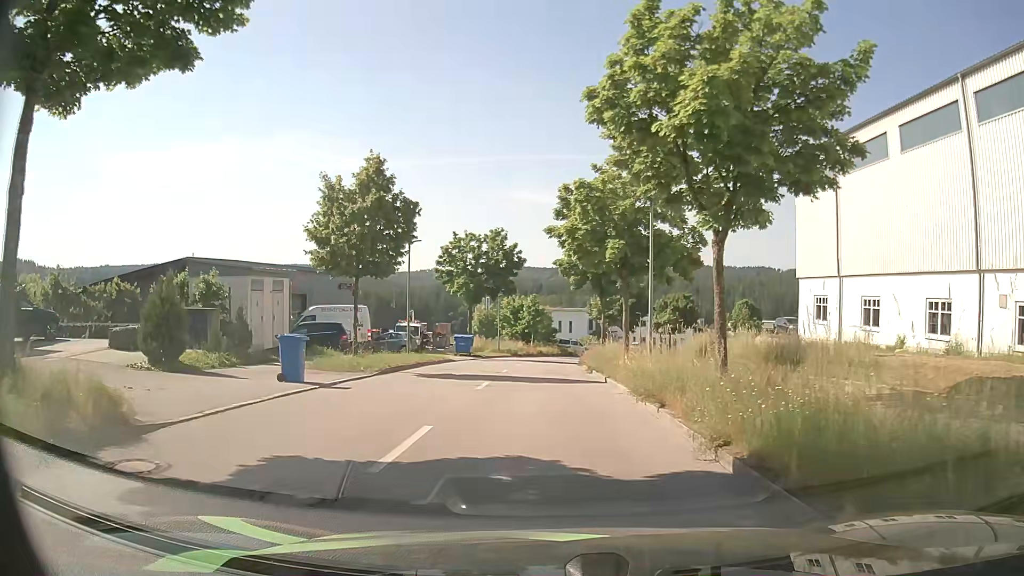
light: Day
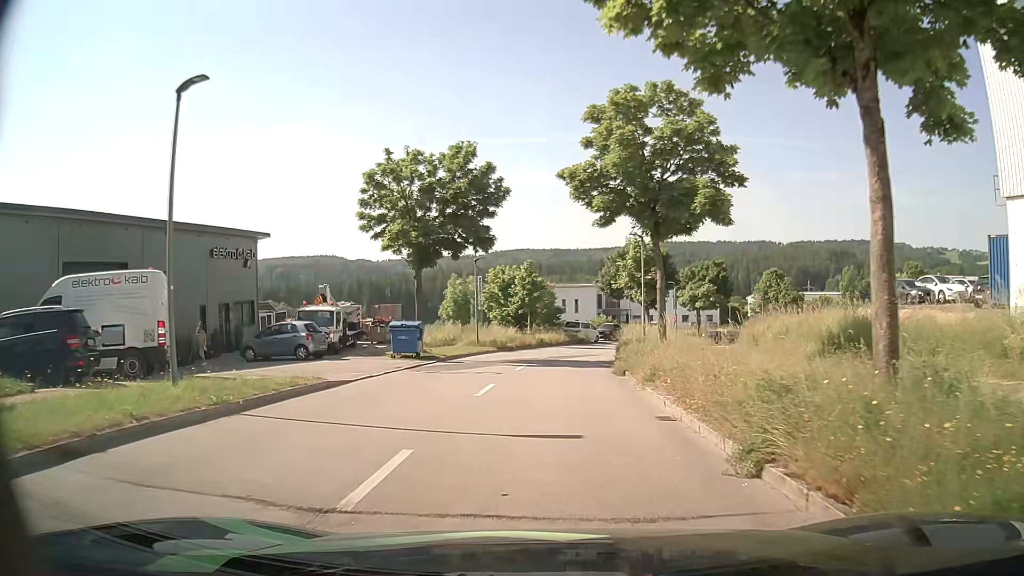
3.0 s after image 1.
(-0.1, +20.1) m; 0°
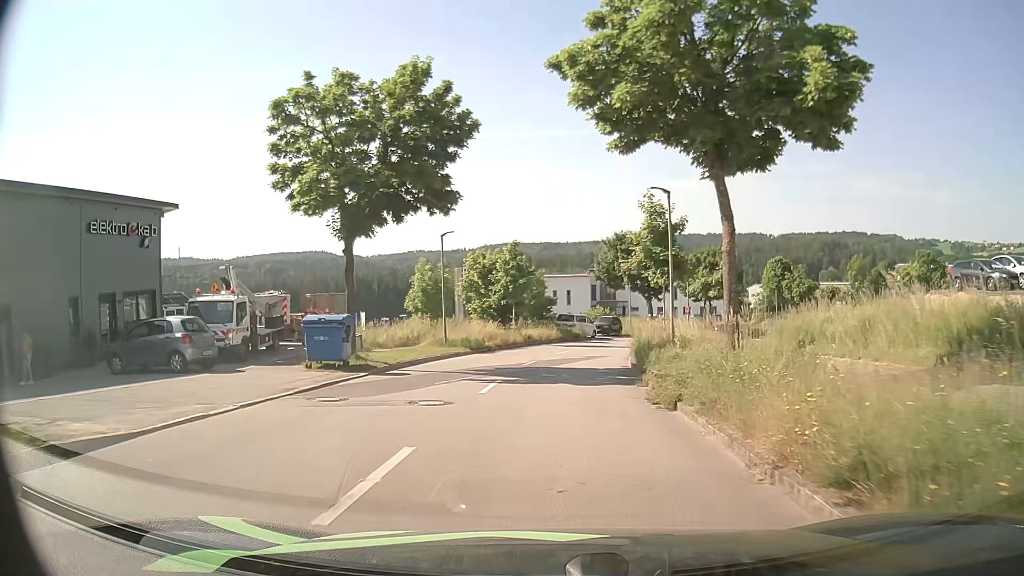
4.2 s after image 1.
(0.0, +8.9) m; +2°
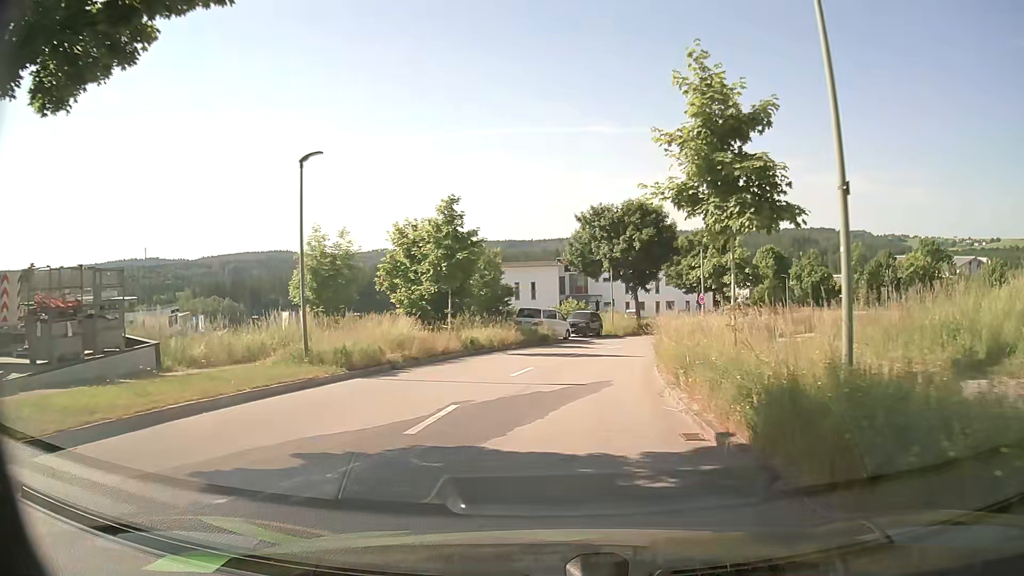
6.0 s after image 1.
(0.0, +14.3) m; +1°
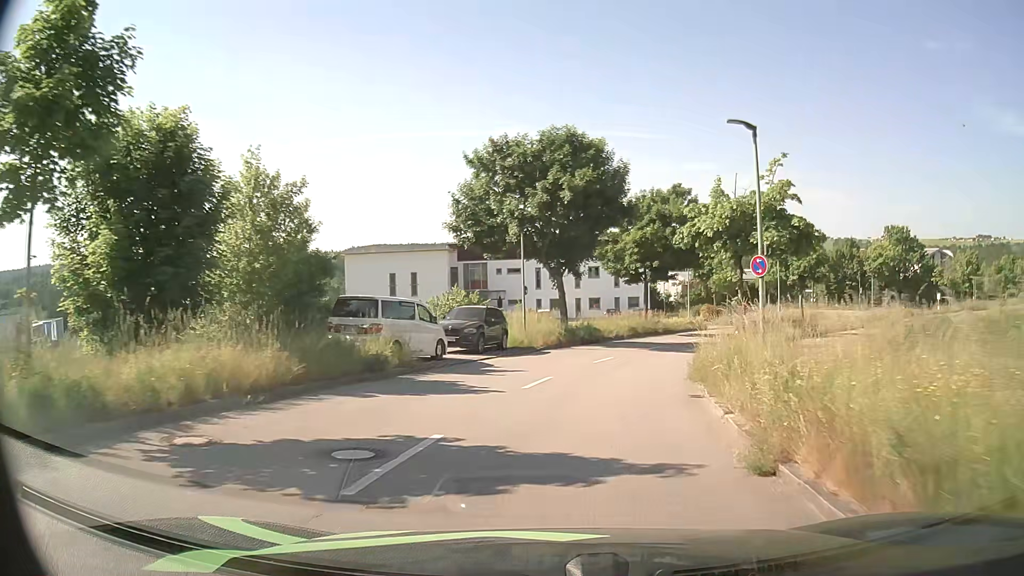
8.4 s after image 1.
(+1.6, +20.6) m; +9°
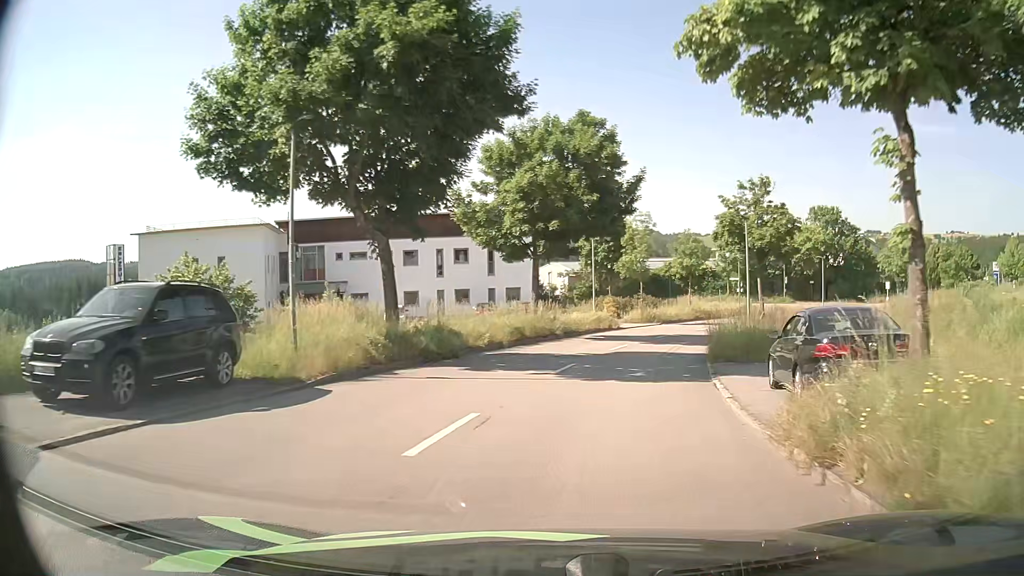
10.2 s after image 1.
(+1.3, +16.3) m; +11°
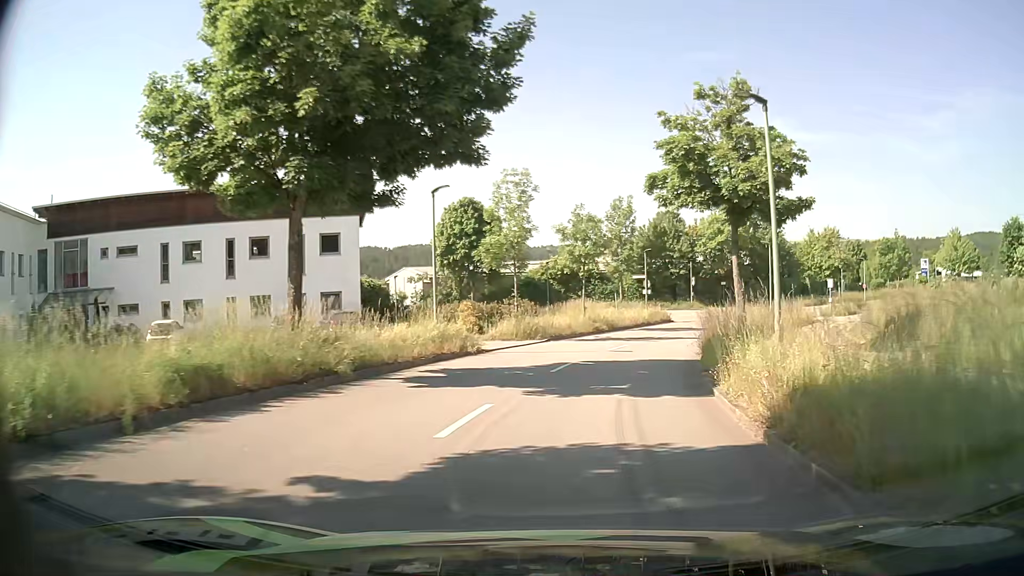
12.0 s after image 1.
(+1.5, +16.5) m; +10°
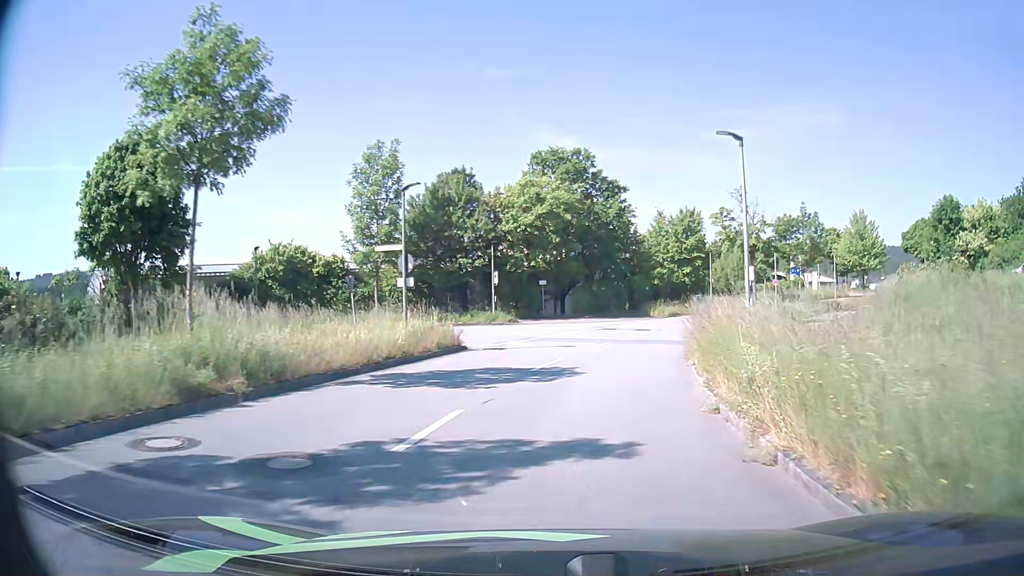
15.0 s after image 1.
(+4.2, +26.8) m; +18°
(0, +10) (+2, +20) (+5, +29) (+9, +39) (+13, +47) (+19, +56) (+26, +63) (+33, +70) (+41, +77) (+49, +83) m
